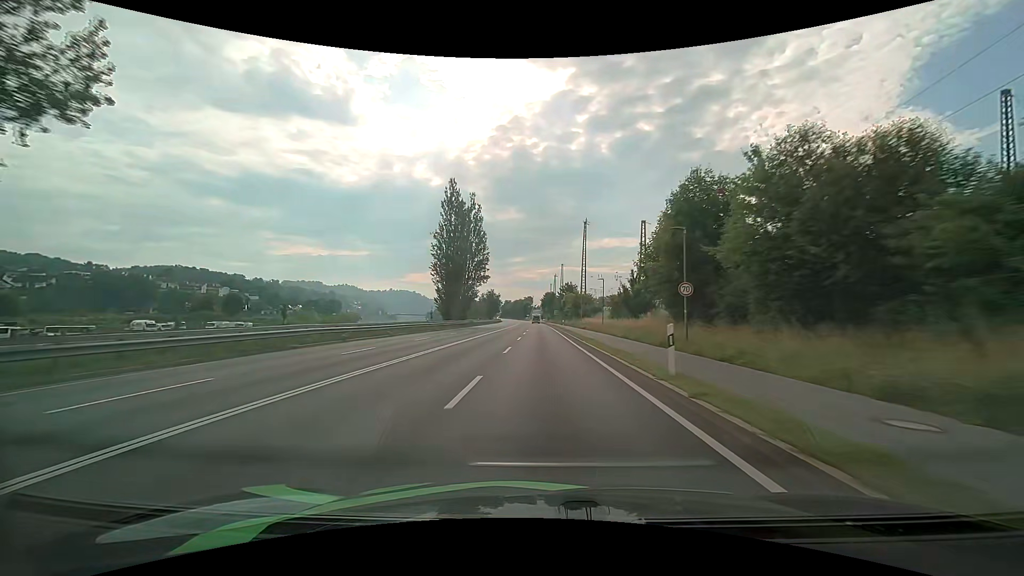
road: primary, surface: asphalt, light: Day
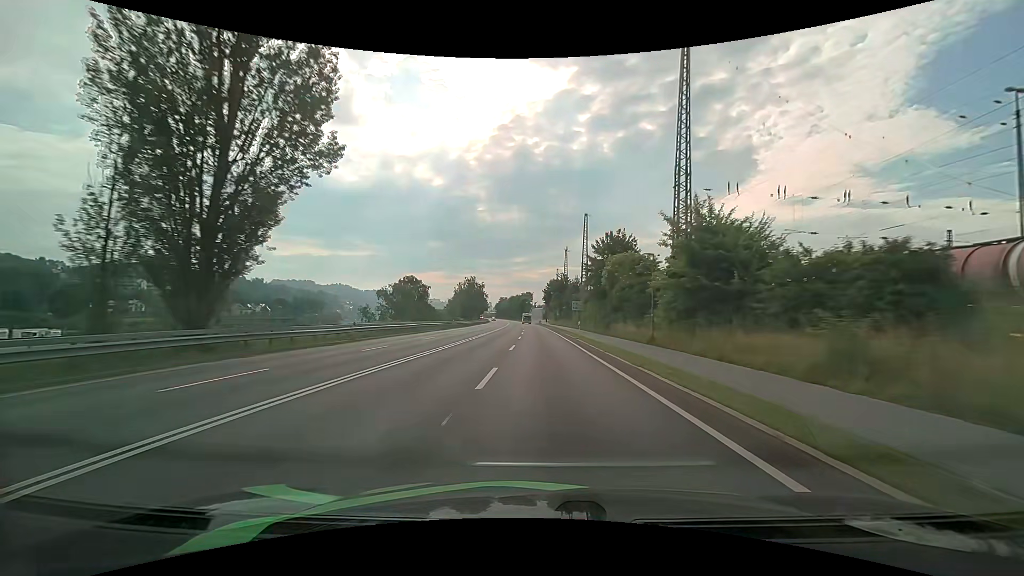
(-0.7, +70.1) m; 0°
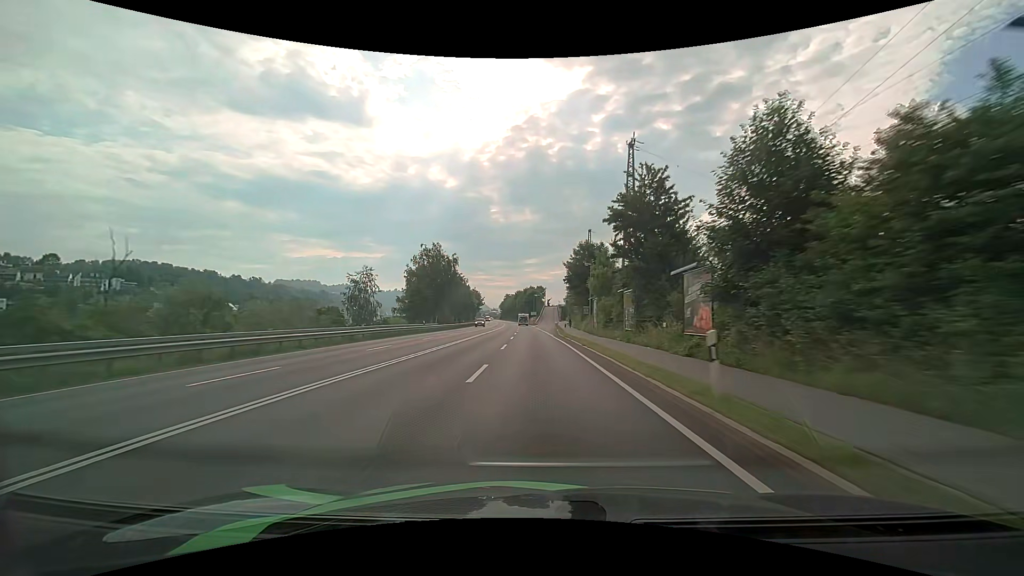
(-0.8, +71.3) m; -1°
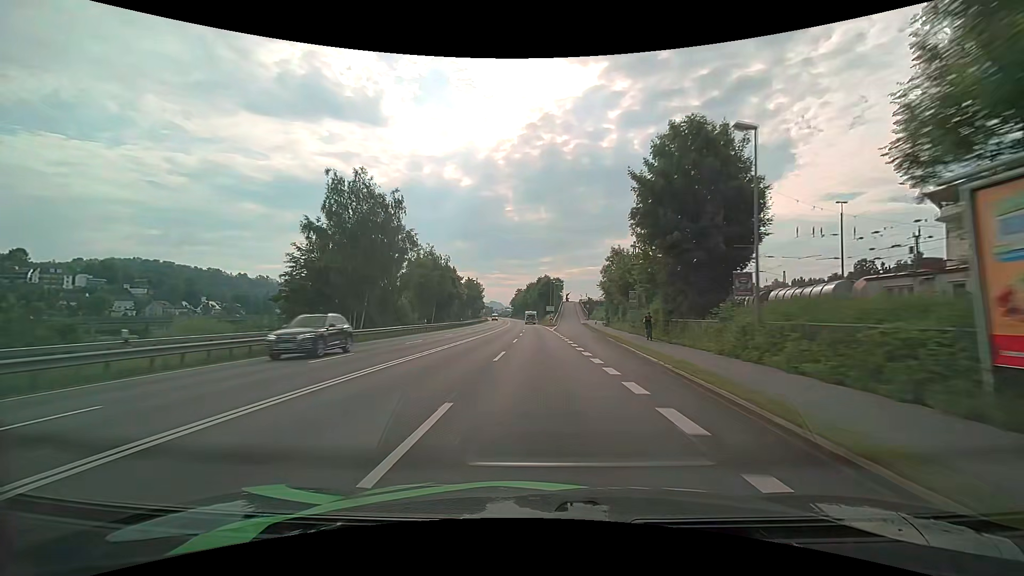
(-0.7, +43.1) m; -2°
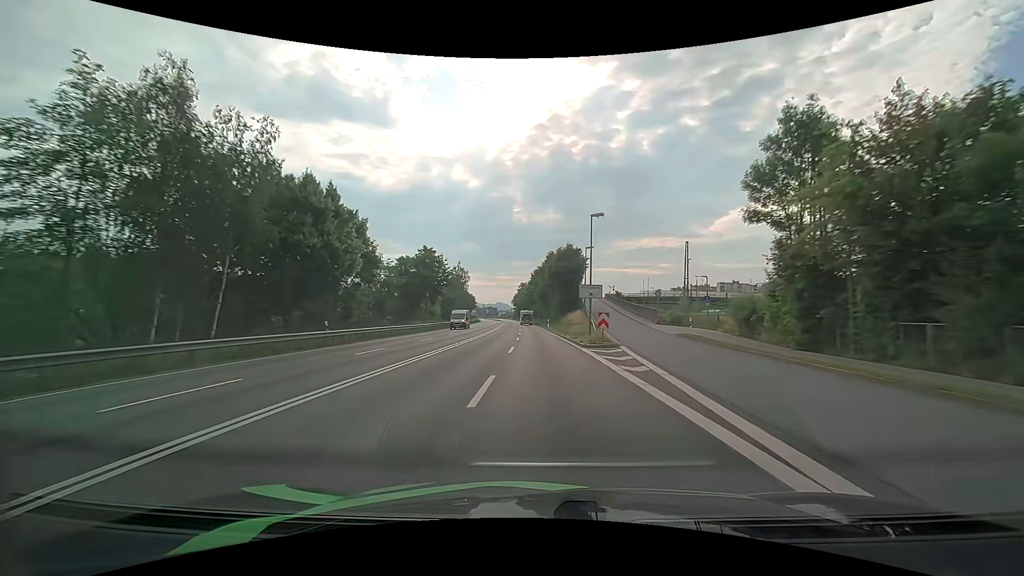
(-0.8, +56.5) m; -1°
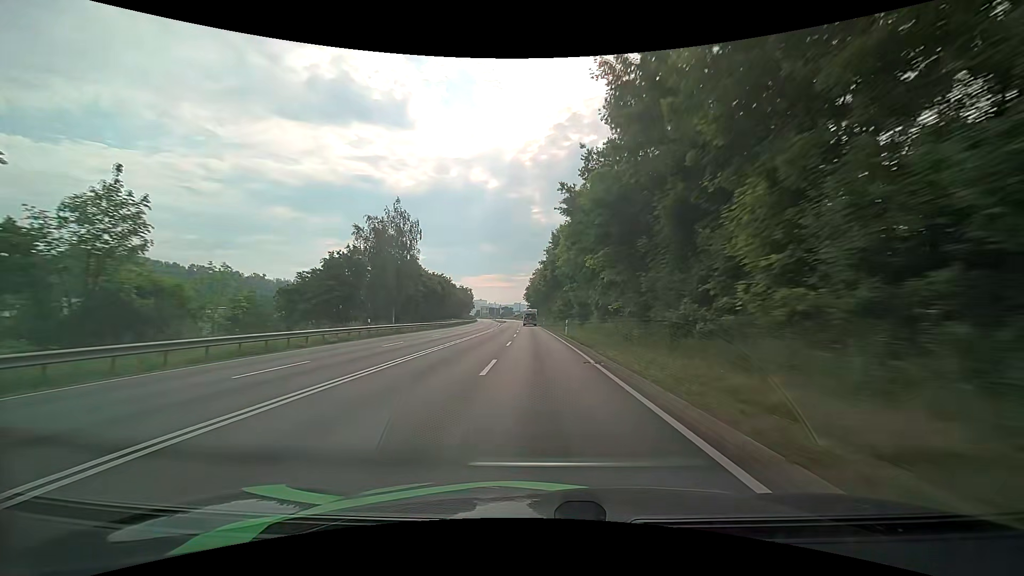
(-1.3, +68.3) m; -2°
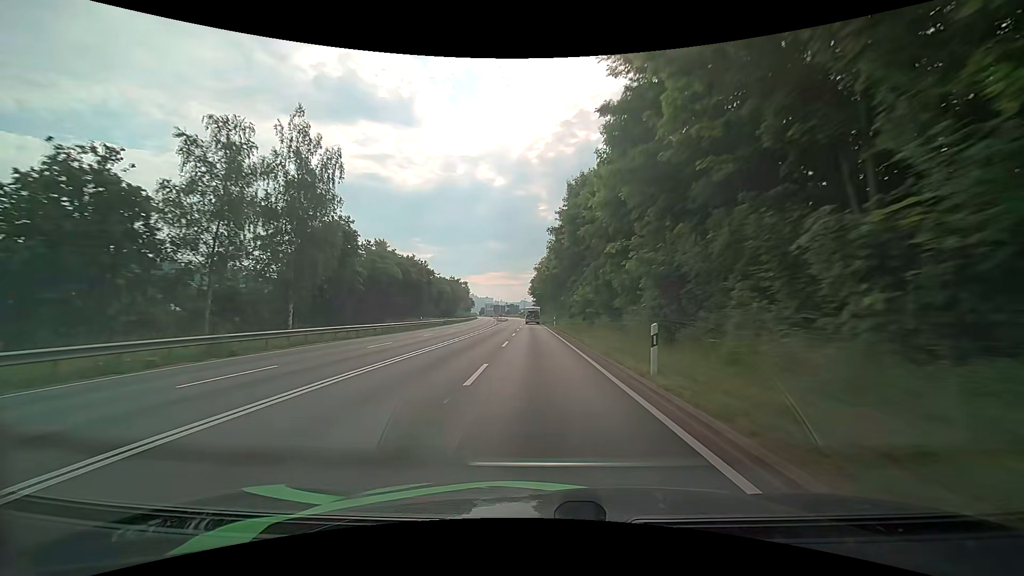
(-0.1, +25.9) m; -1°
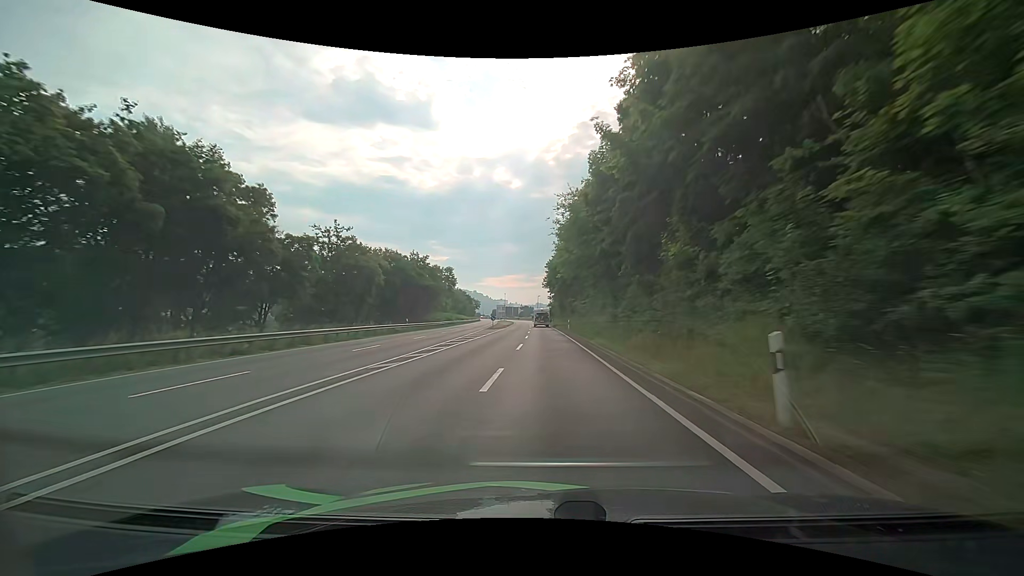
(-0.8, +49.1) m; -2°
(0, +10) (0, +20) (0, +30) (0, +40) (0, +50) (0, +60) (+1, +70) (+1, +80) (0, +90) (0, +100) m
